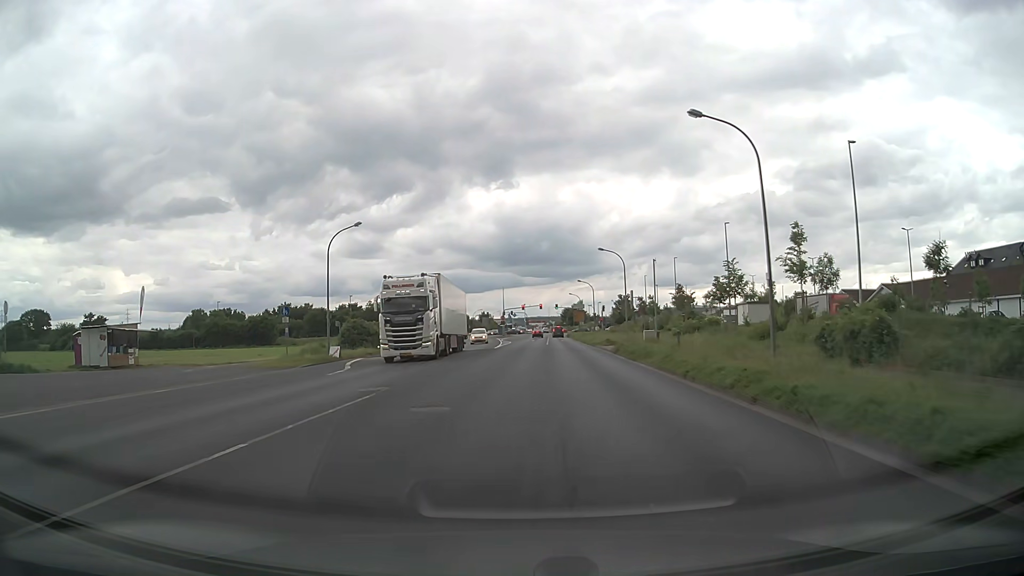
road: tertiary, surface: asphalt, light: Day
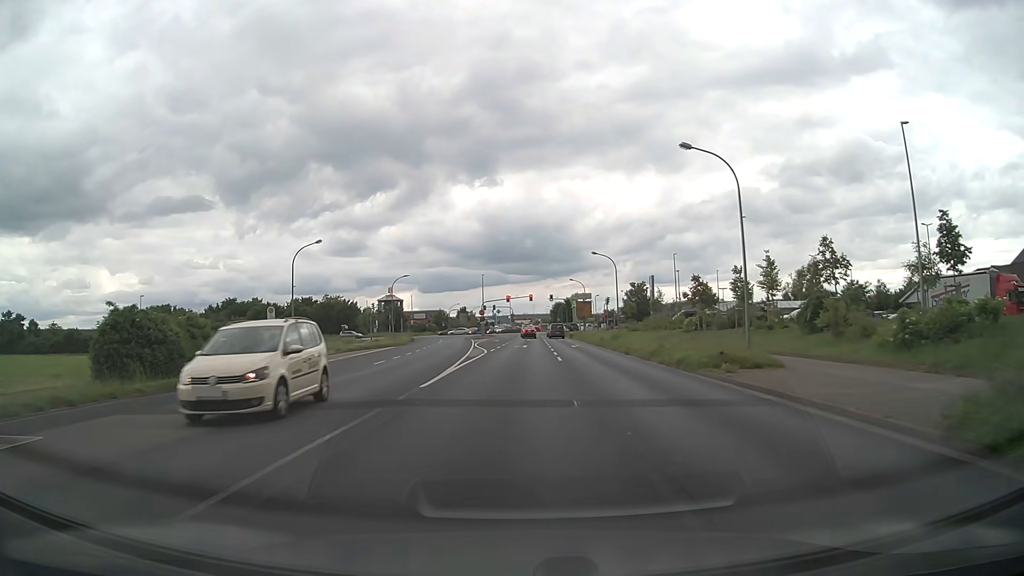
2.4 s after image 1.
(+0.1, +31.5) m; +1°
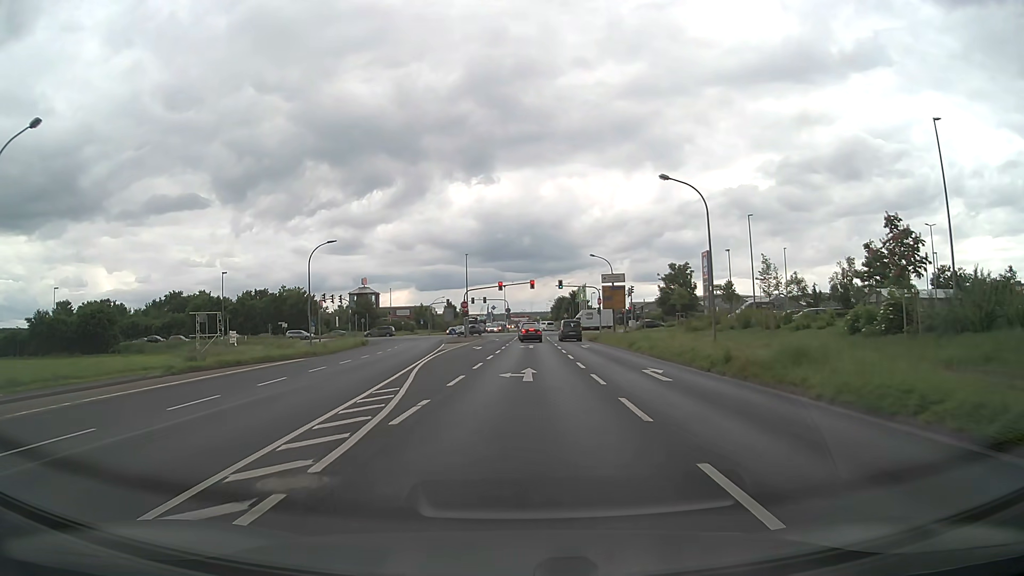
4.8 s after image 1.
(+0.2, +29.6) m; 0°
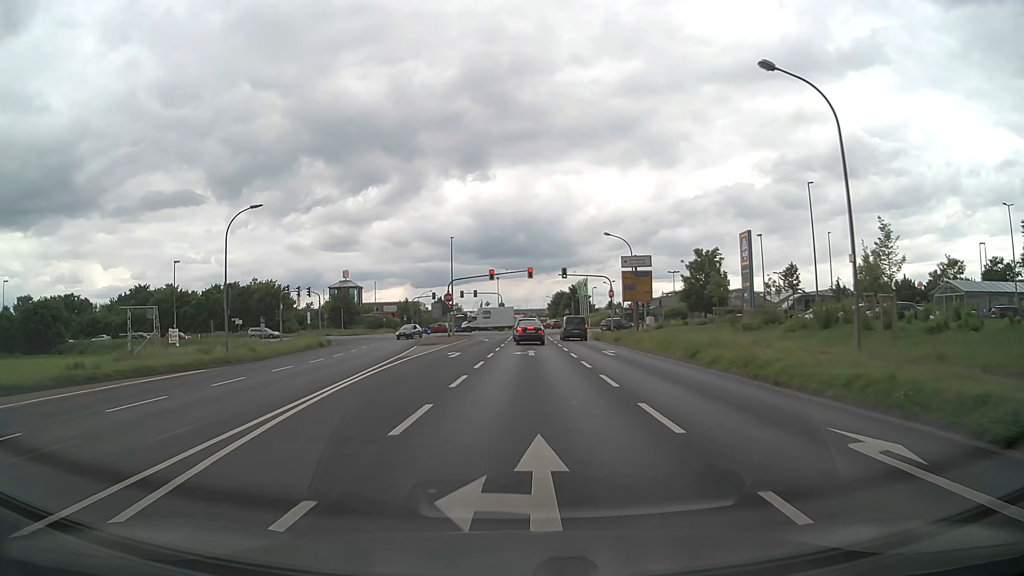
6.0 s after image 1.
(+0.1, +13.2) m; 0°
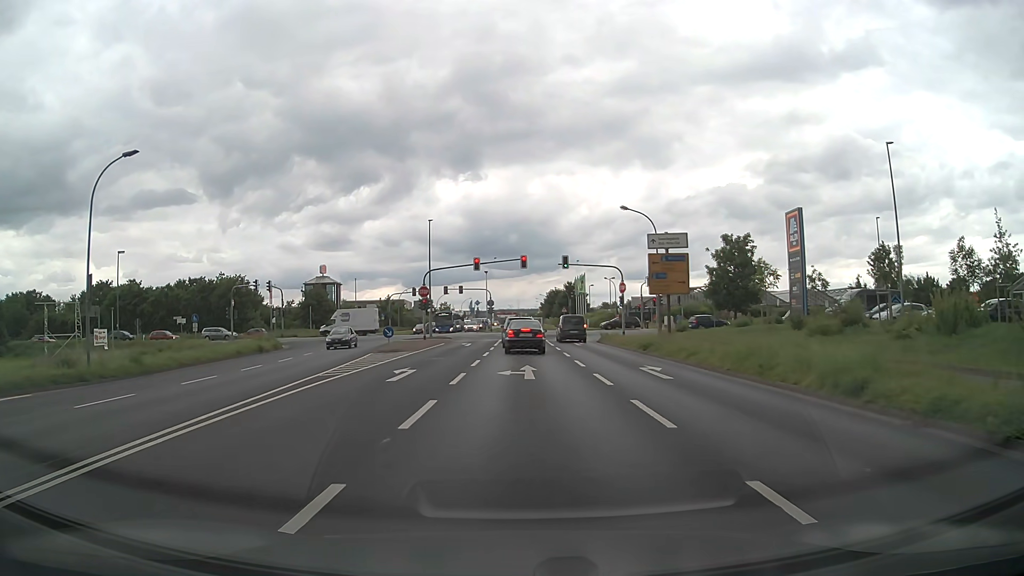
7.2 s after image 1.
(+0.1, +11.5) m; +1°
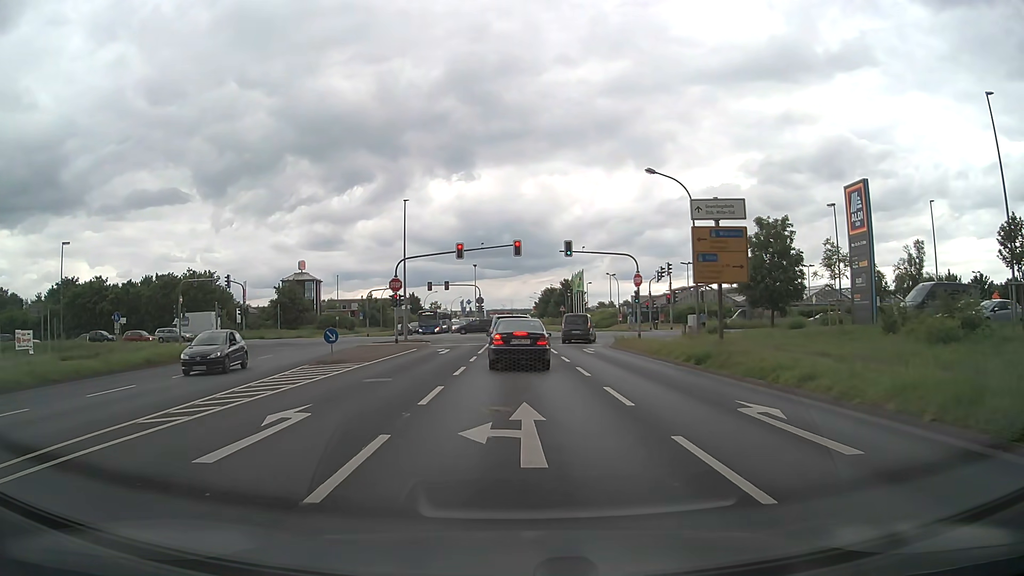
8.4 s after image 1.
(0.0, +9.4) m; 0°
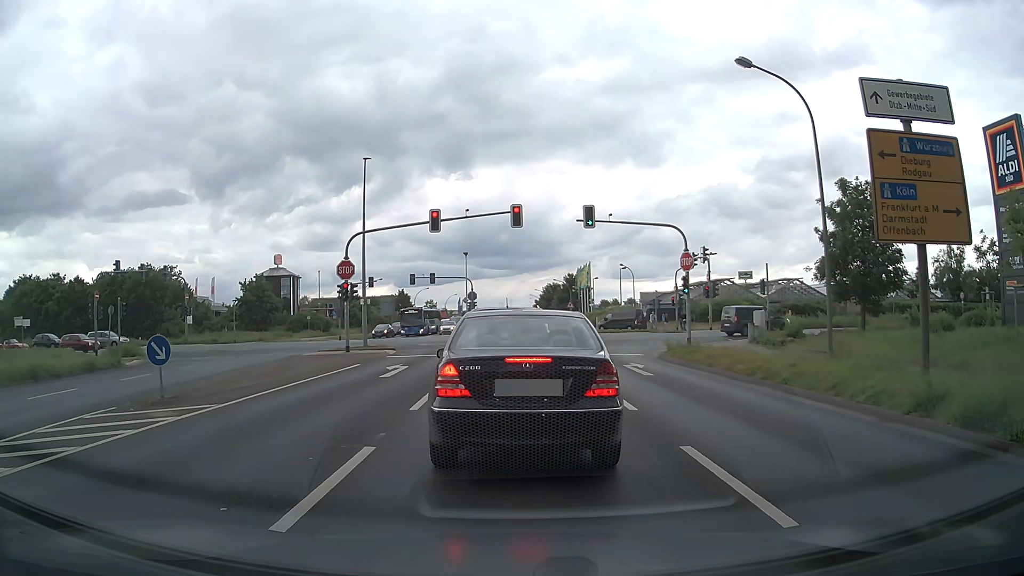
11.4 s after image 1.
(0.0, +12.1) m; 0°
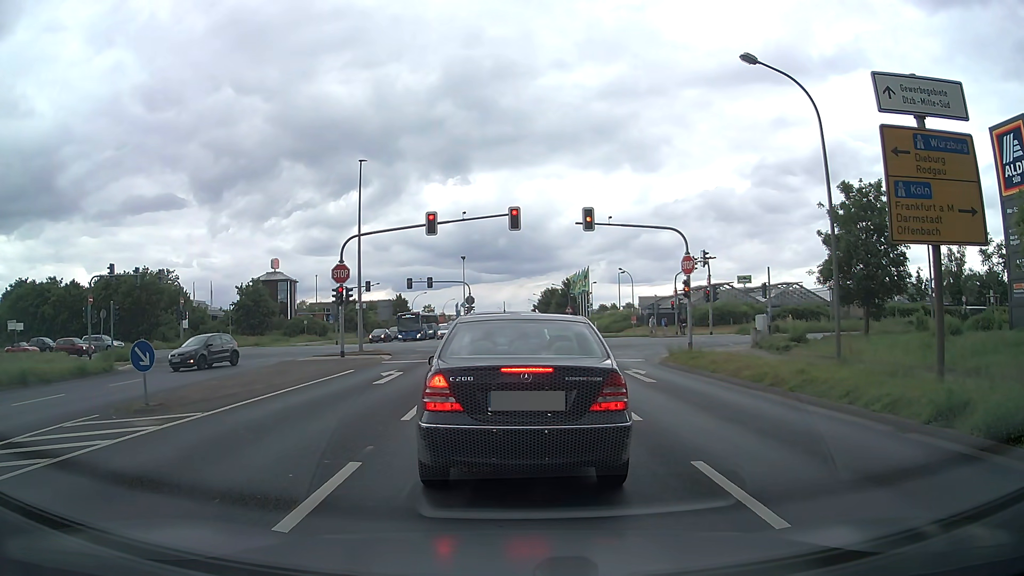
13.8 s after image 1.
(0.0, +0.6) m; 0°
